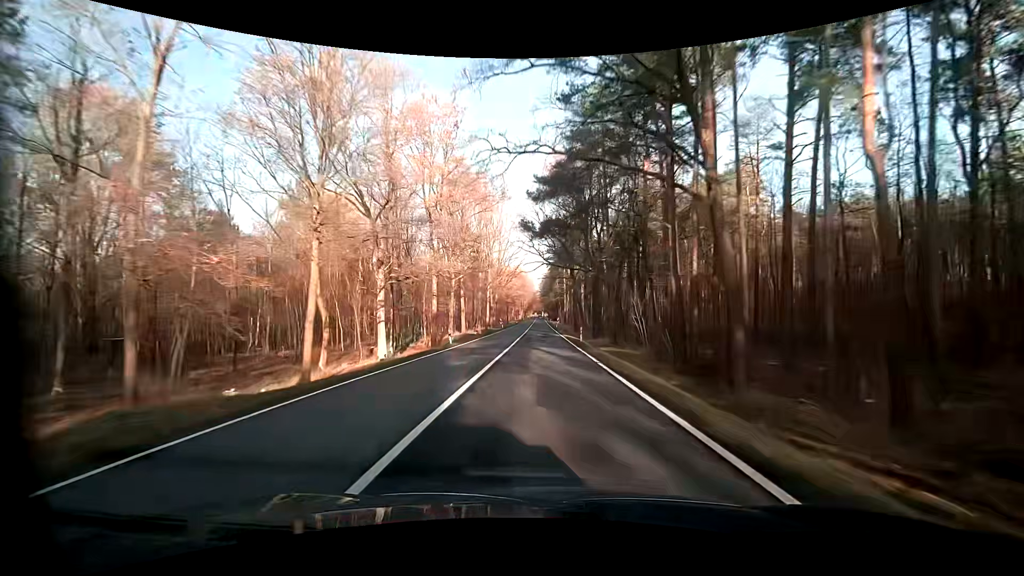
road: primary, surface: asphalt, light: Day
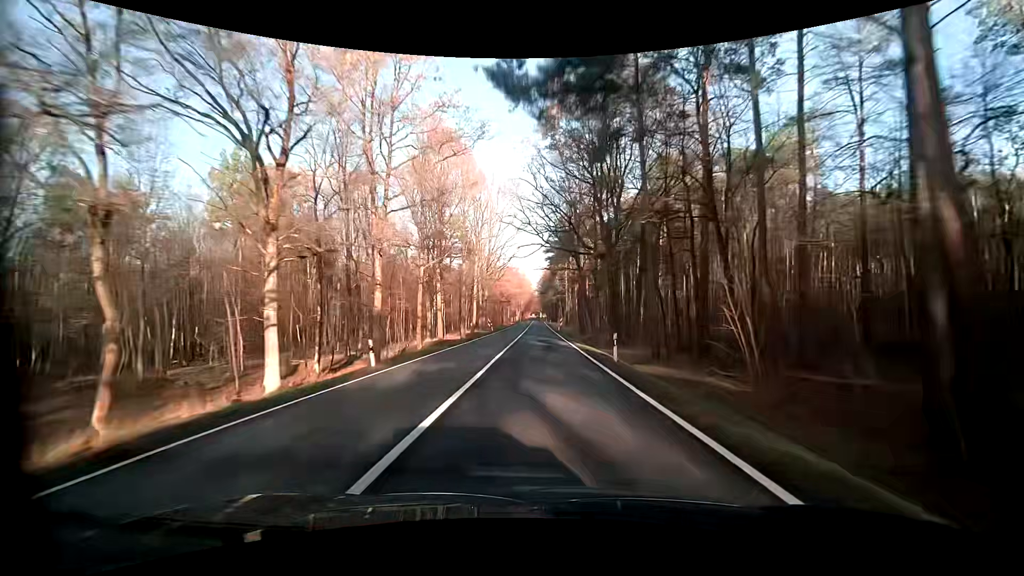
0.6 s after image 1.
(0.0, +15.0) m; 0°
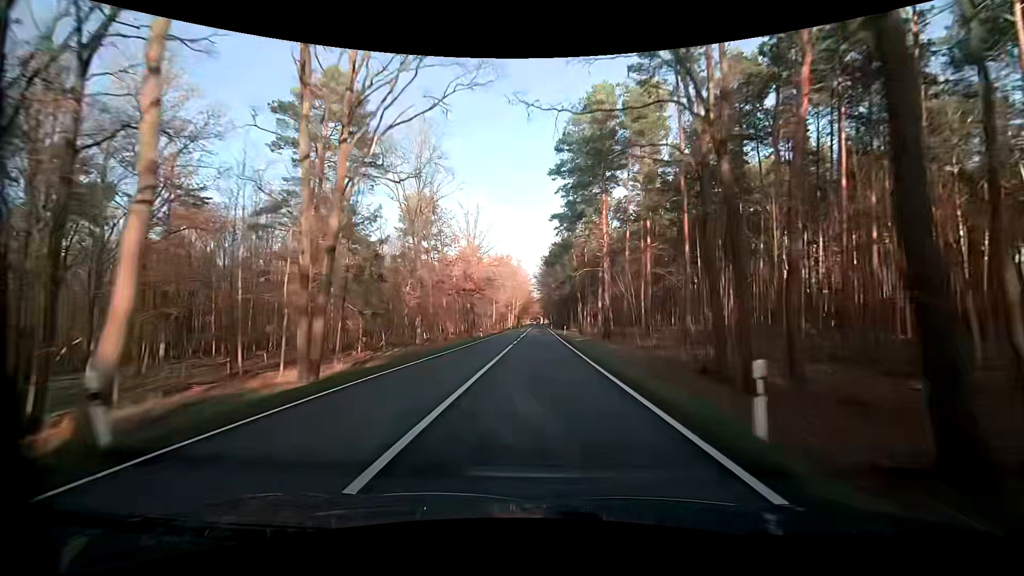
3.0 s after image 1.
(-0.2, +59.4) m; 0°
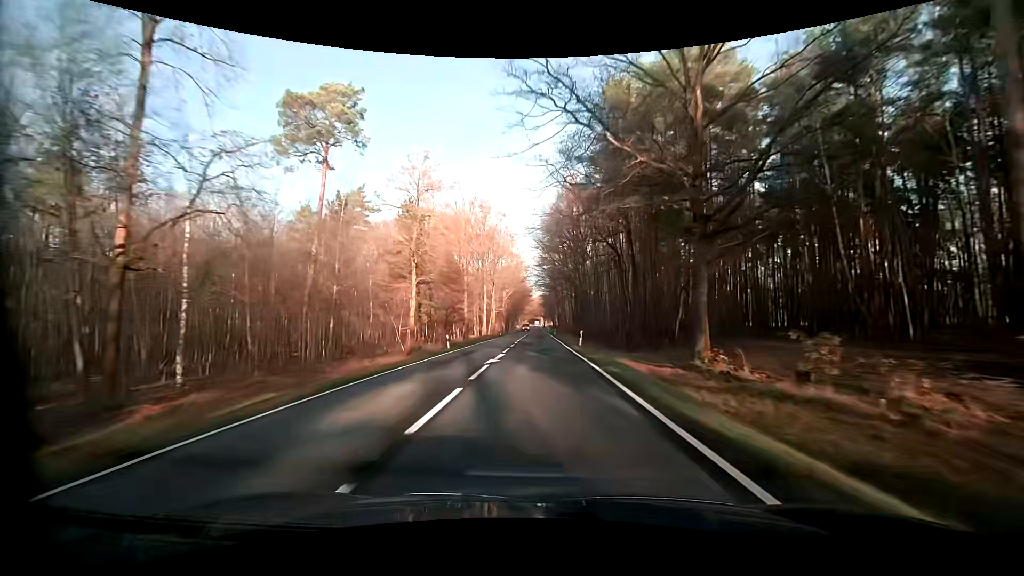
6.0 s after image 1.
(0.0, +74.3) m; 0°
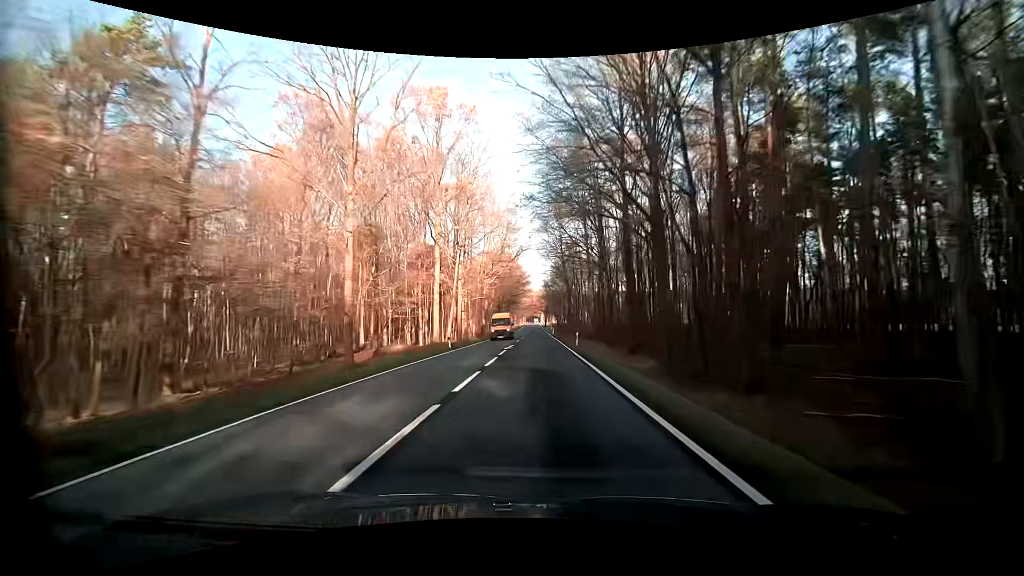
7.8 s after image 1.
(-0.2, +44.4) m; 0°
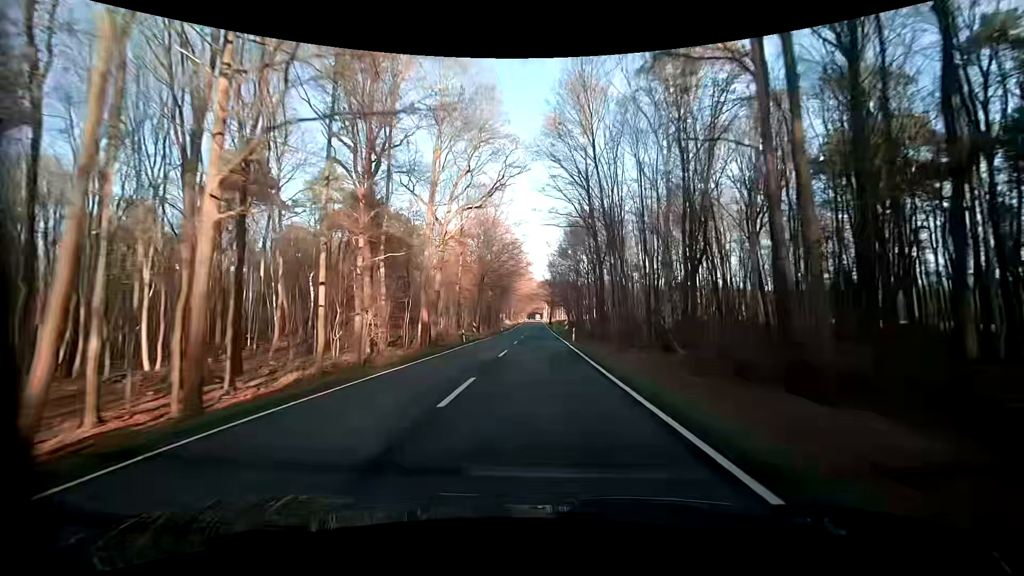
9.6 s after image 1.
(-0.2, +44.0) m; 0°
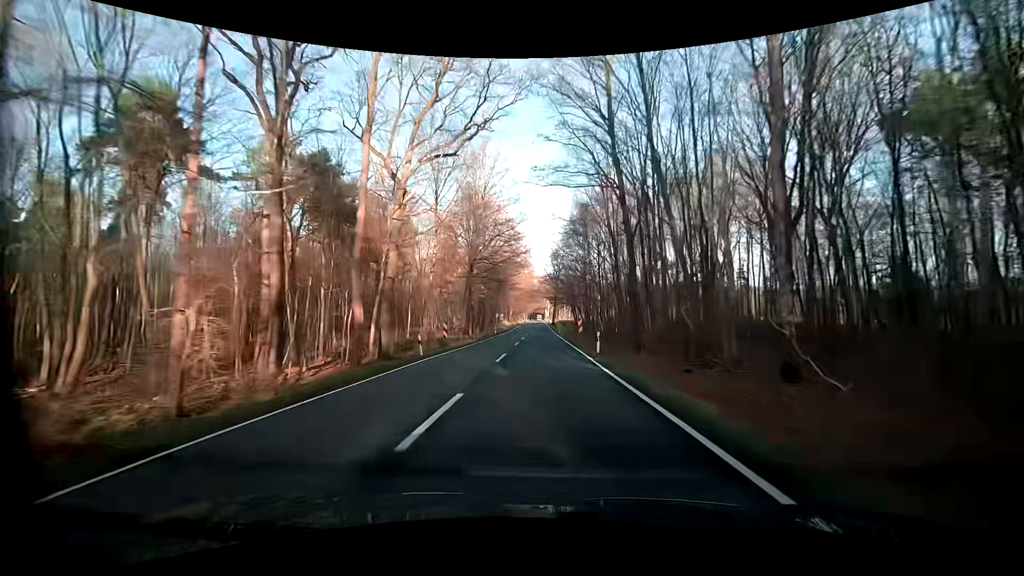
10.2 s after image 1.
(0.0, +14.6) m; 0°
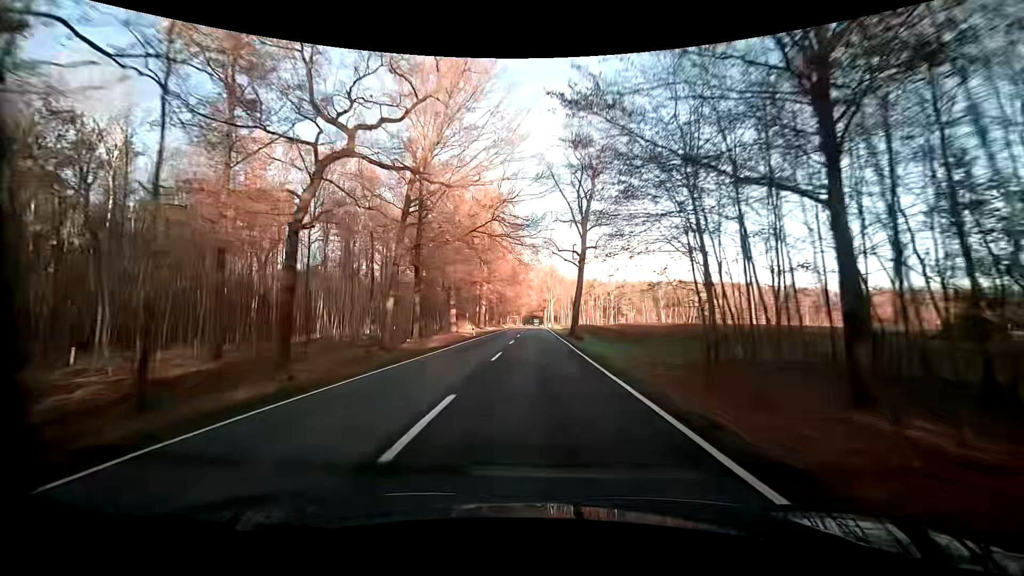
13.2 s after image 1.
(0.0, +72.6) m; 0°
(0, +10) (0, +20) (0, +30) (0, +40) (0, +50) (0, +60) (0, +70) (0, +80) (0, +90) (0, +100) m
